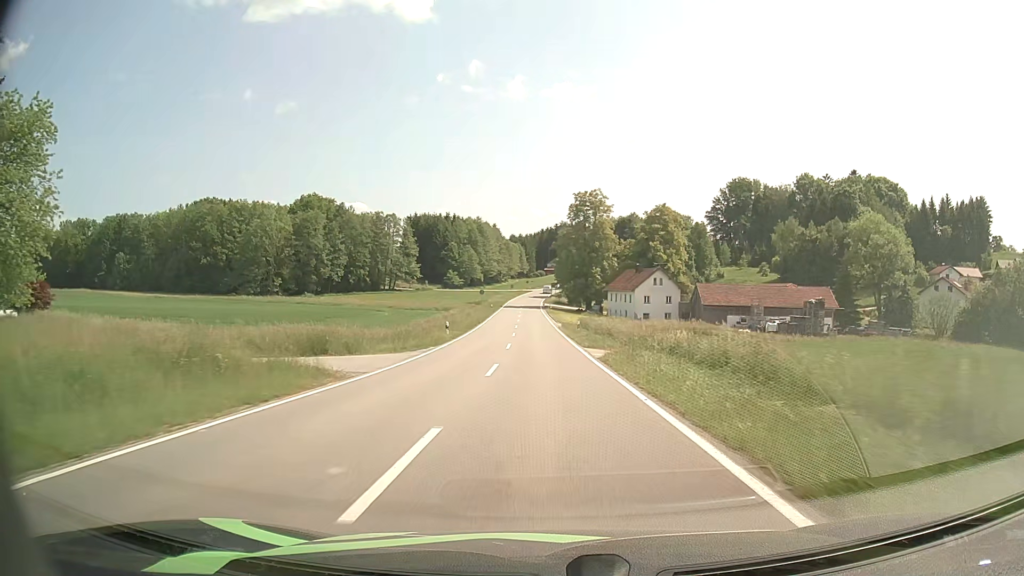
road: tertiary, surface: asphalt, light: Day
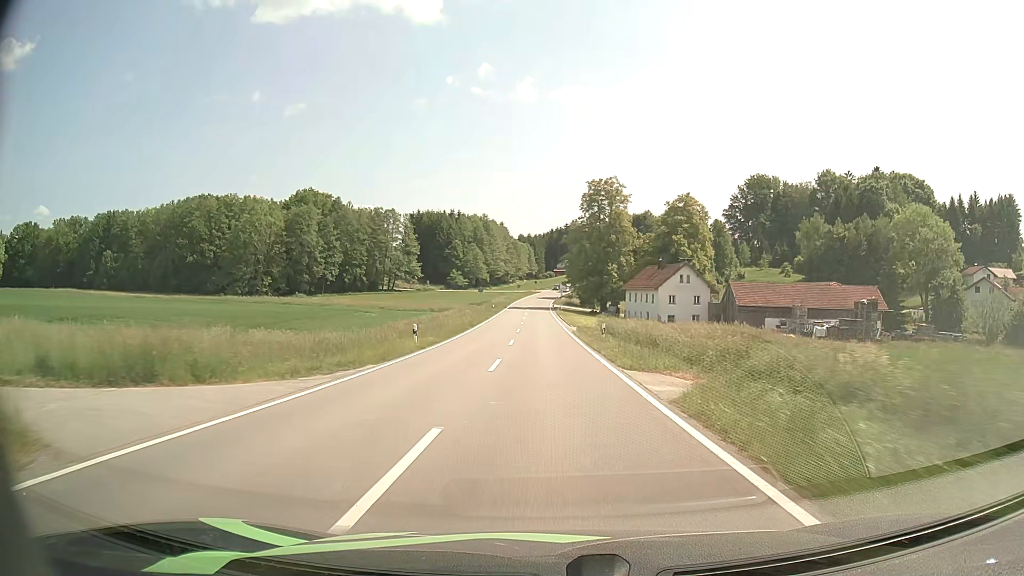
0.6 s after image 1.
(-0.2, +12.4) m; -1°
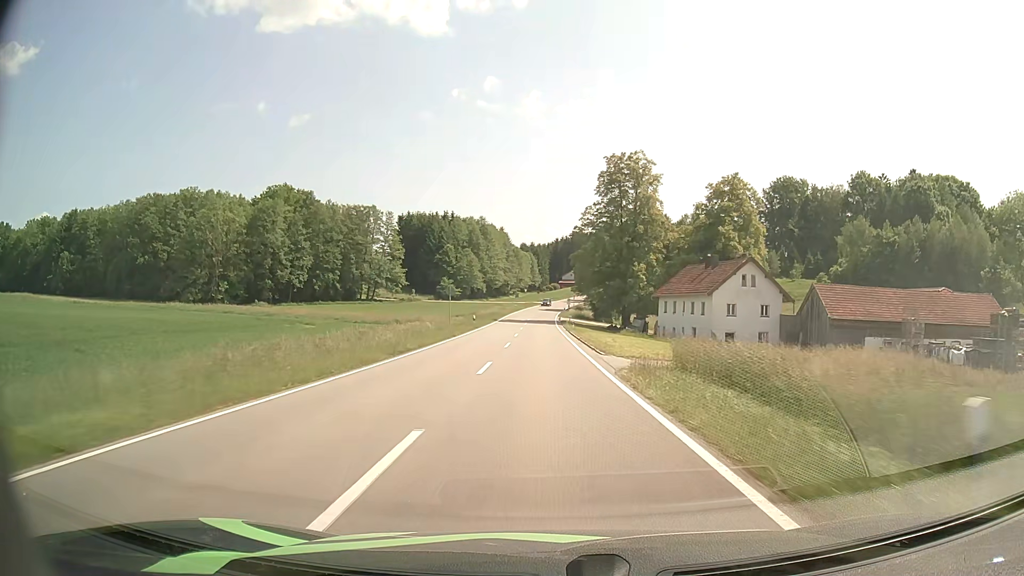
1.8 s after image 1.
(-0.2, +25.0) m; 0°
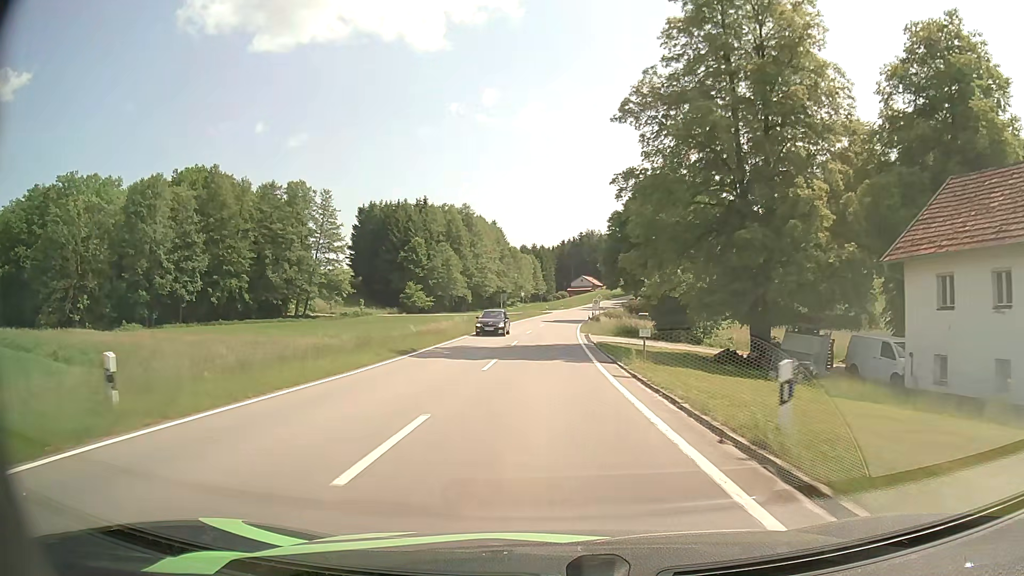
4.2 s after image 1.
(-0.4, +48.3) m; 0°
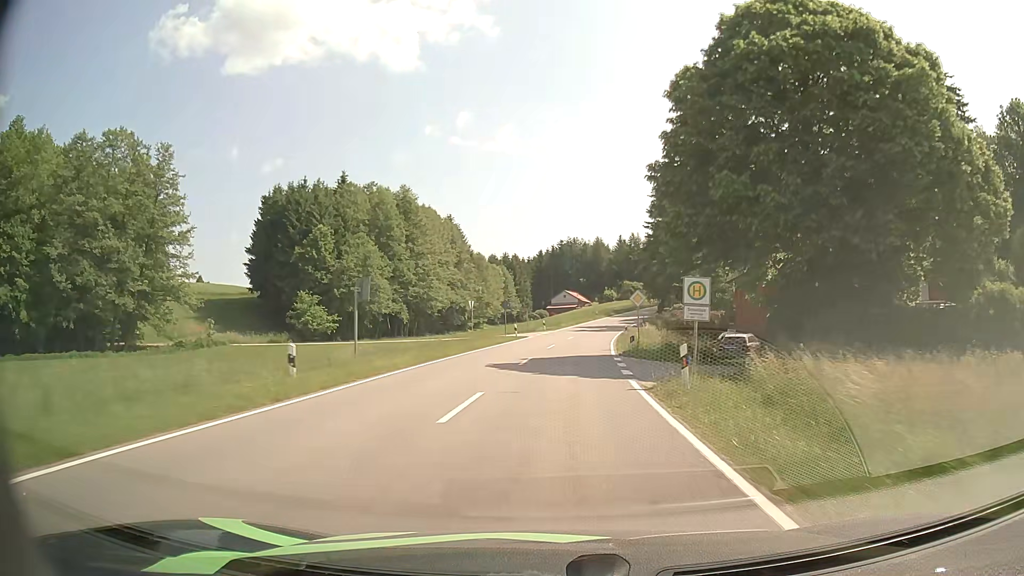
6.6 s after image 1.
(+0.3, +45.5) m; +2°
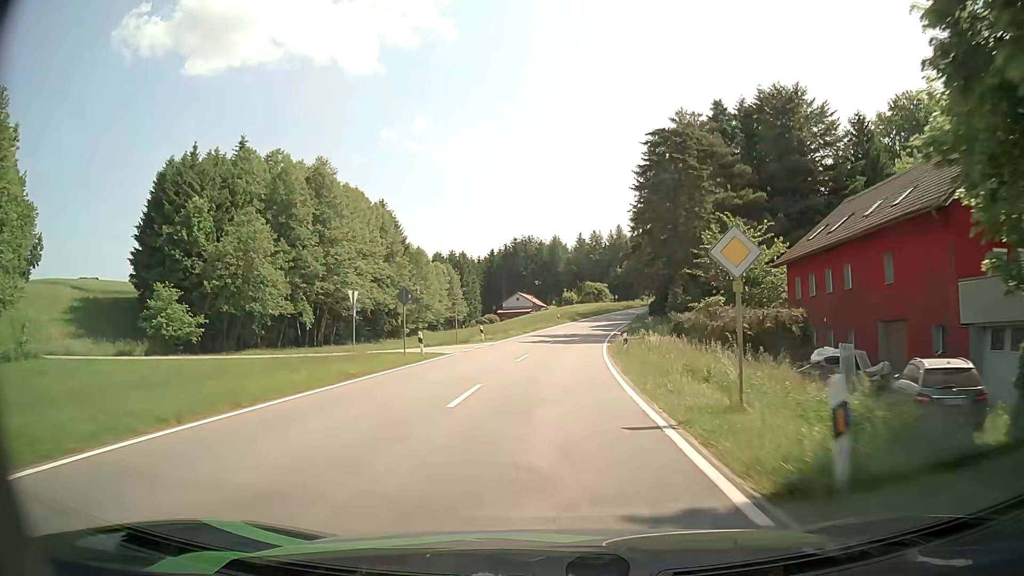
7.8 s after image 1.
(+0.8, +22.5) m; +4°
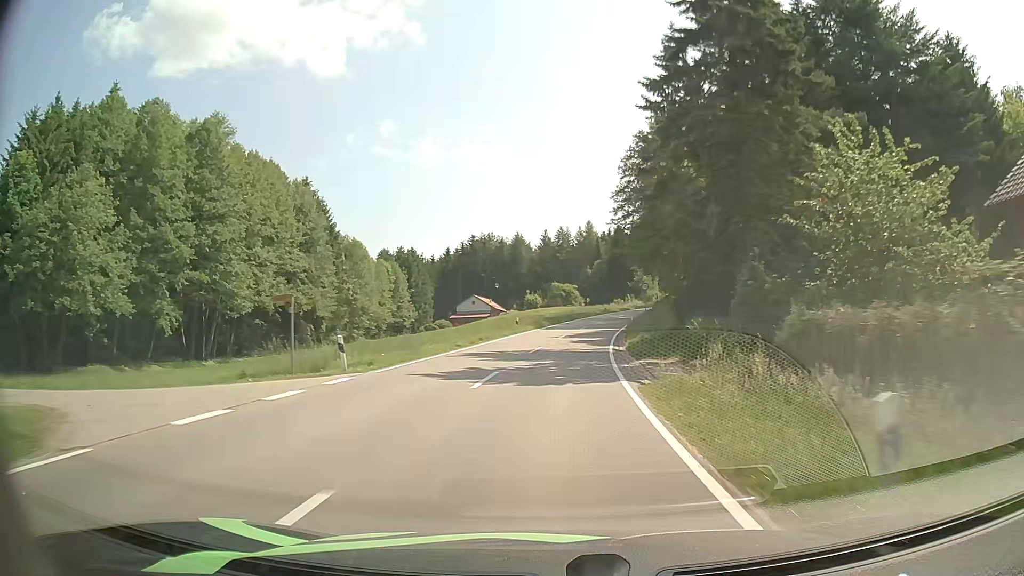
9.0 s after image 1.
(+0.5, +22.3) m; +3°
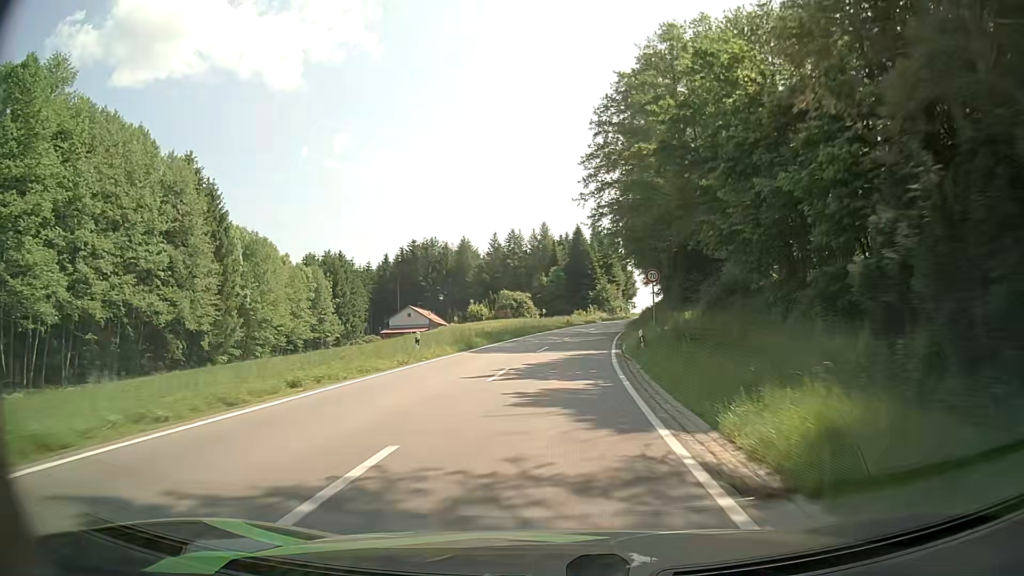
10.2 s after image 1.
(+0.8, +22.5) m; +4°
(0, +10) (+1, +20) (+1, +30) (+2, +40) (+4, +50) (+5, +60) (+7, +70) (+9, +79) (+11, +89) (+13, +99) m
